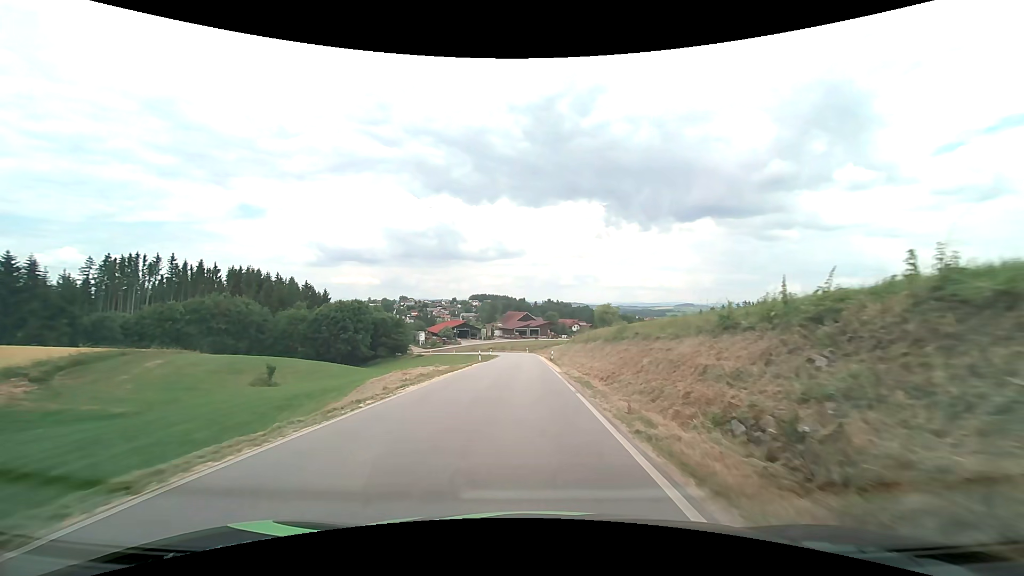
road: secondary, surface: asphalt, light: Day
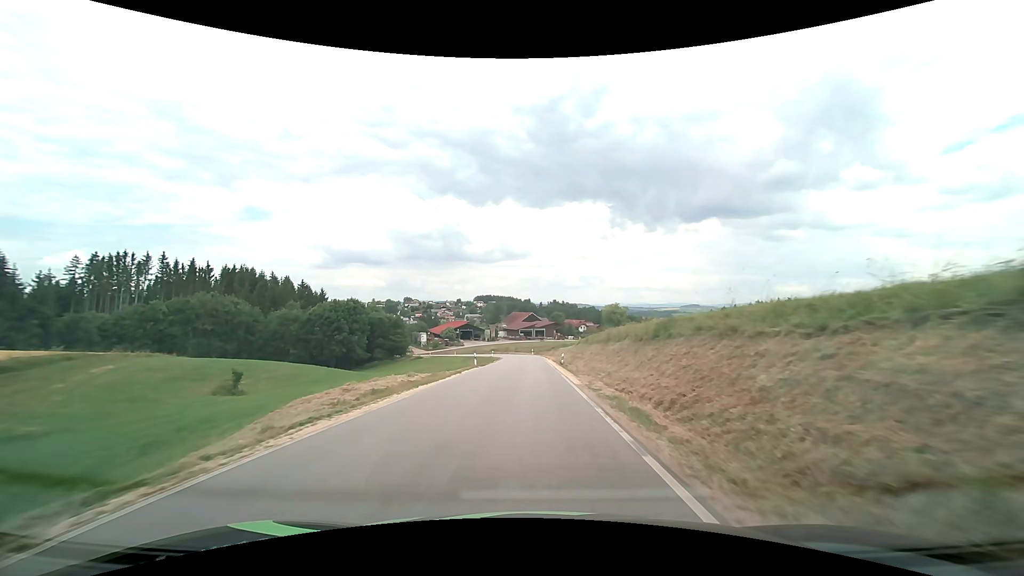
(-0.1, +7.8) m; -1°
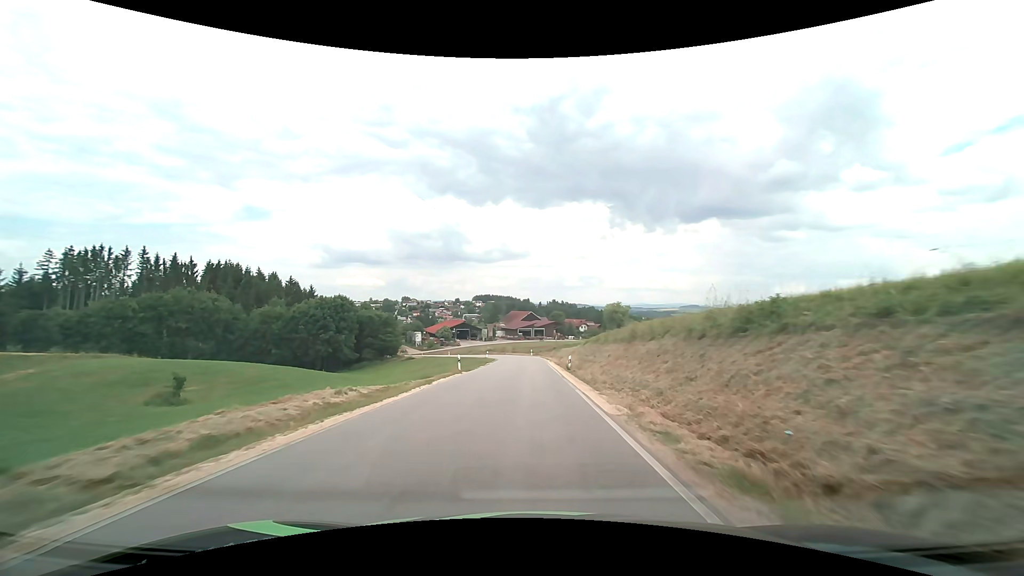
(0.0, +8.0) m; 0°
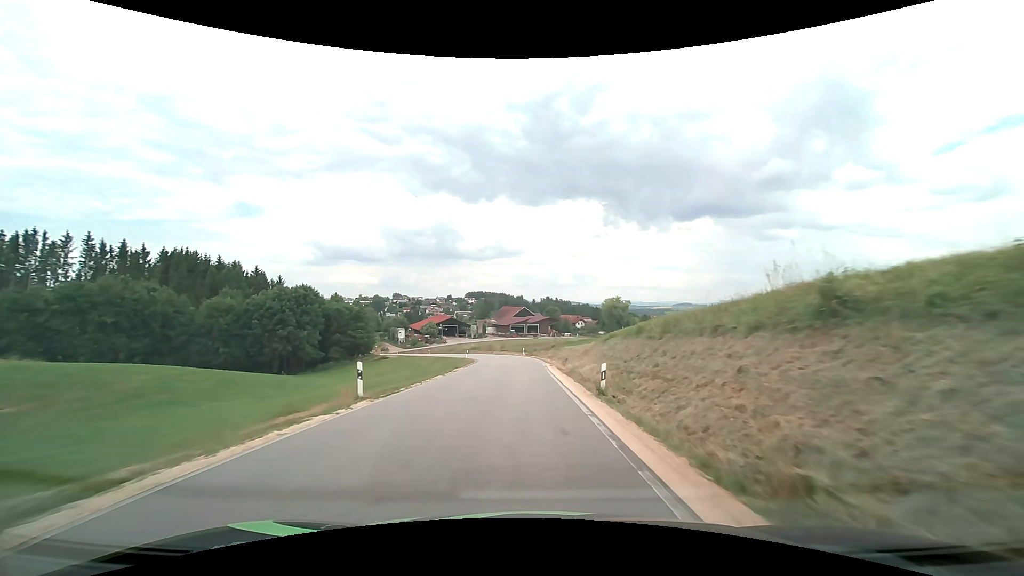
(+0.1, +16.4) m; +1°
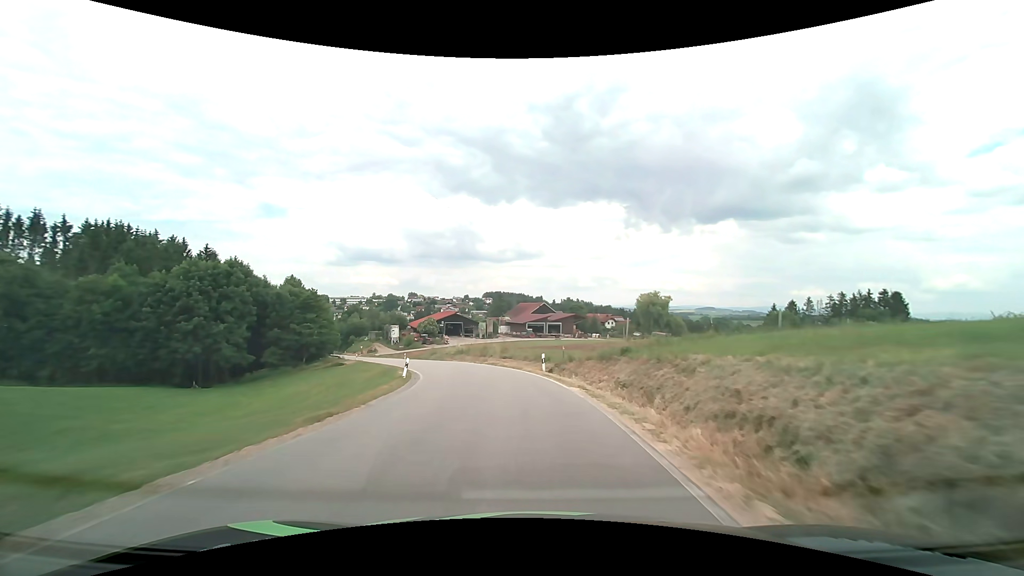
(-0.5, +34.0) m; -2°
